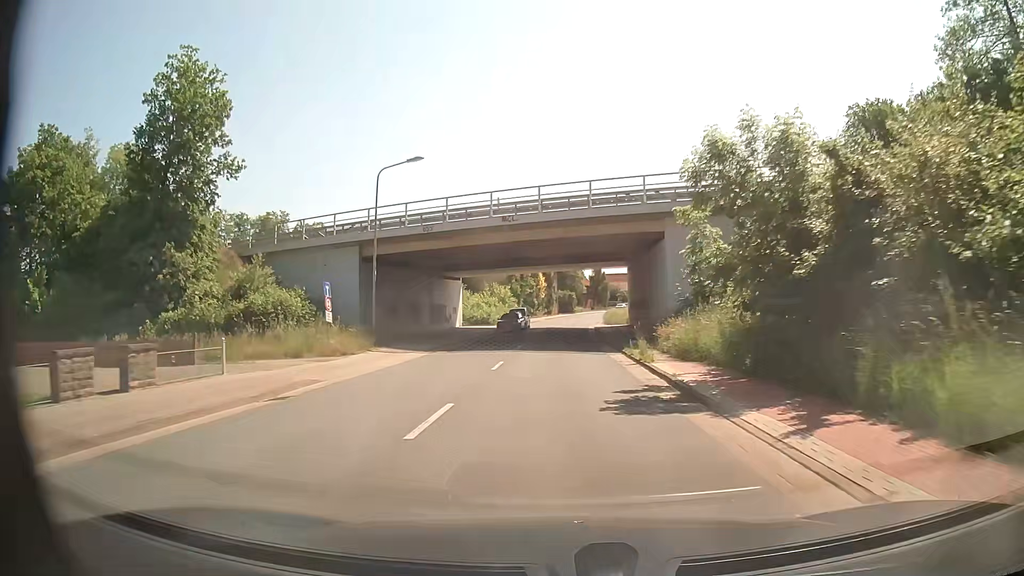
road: secondary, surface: asphalt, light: Day
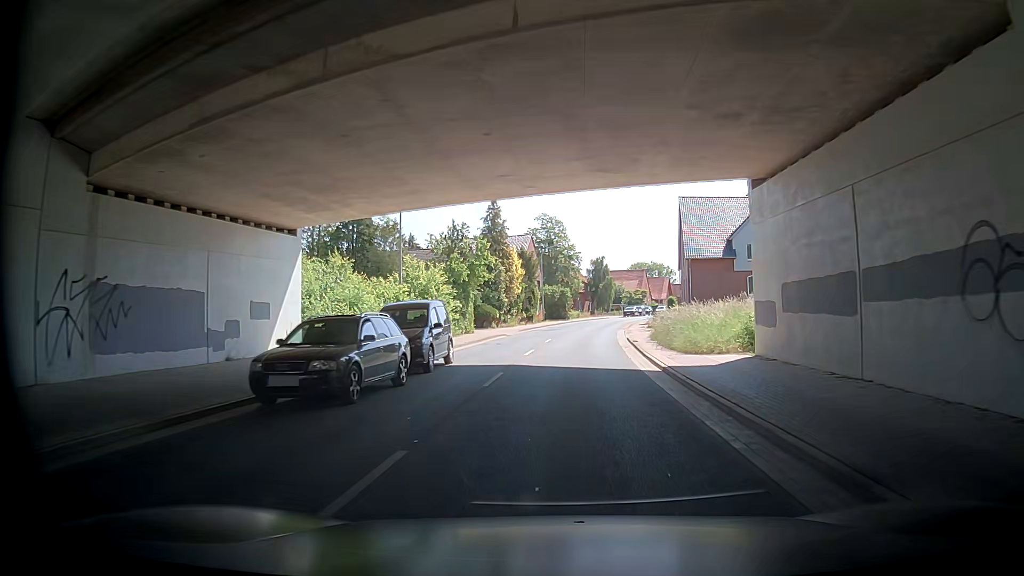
(+0.2, +40.2) m; 0°
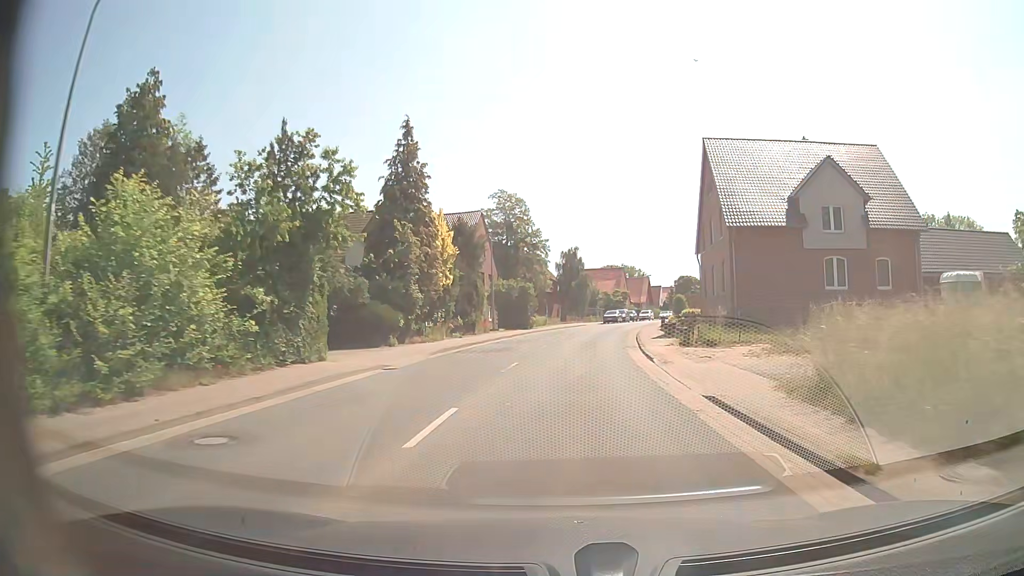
(-0.5, +24.0) m; +4°
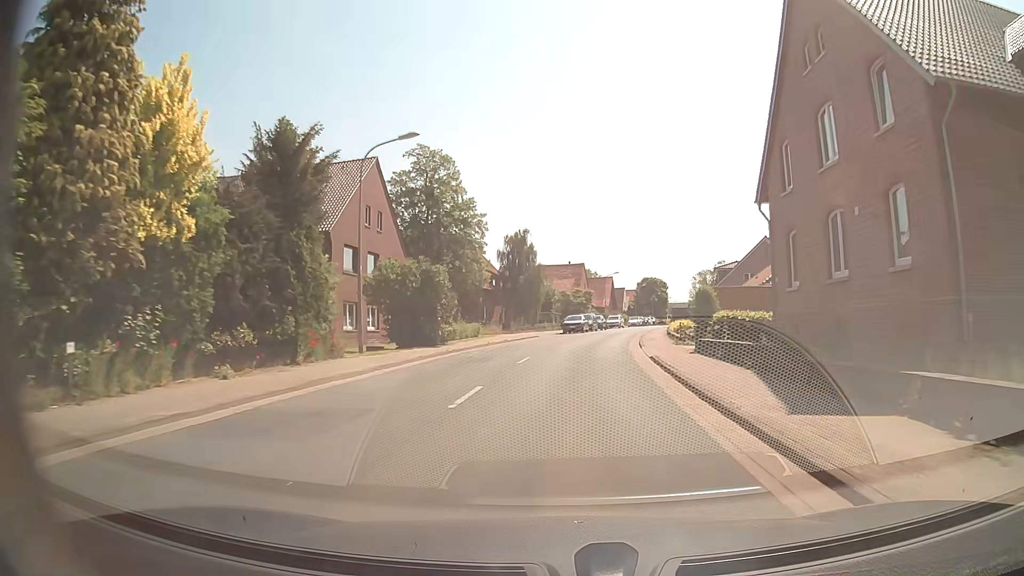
(+0.7, +24.0) m; +4°
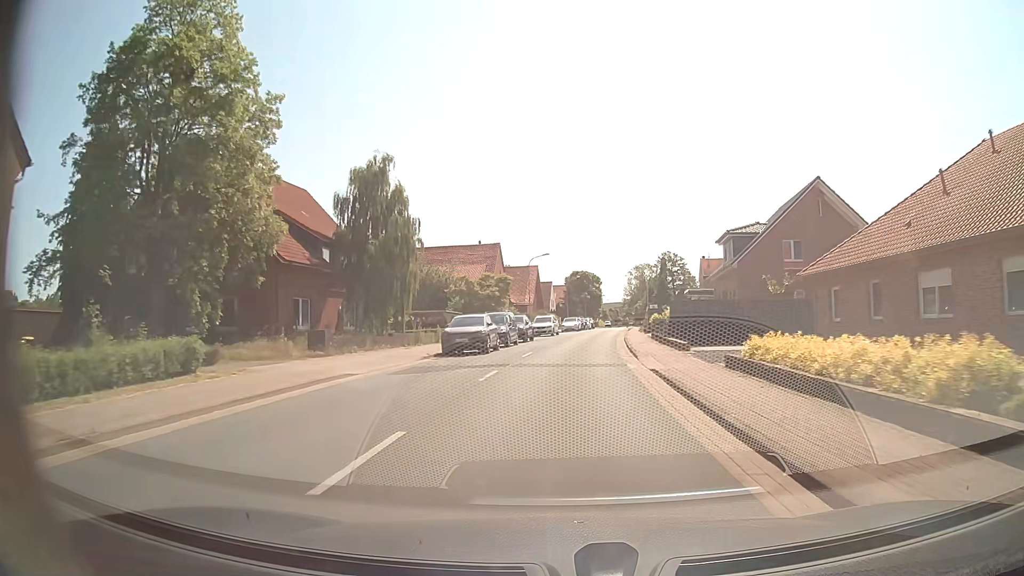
(+1.6, +31.8) m; +7°
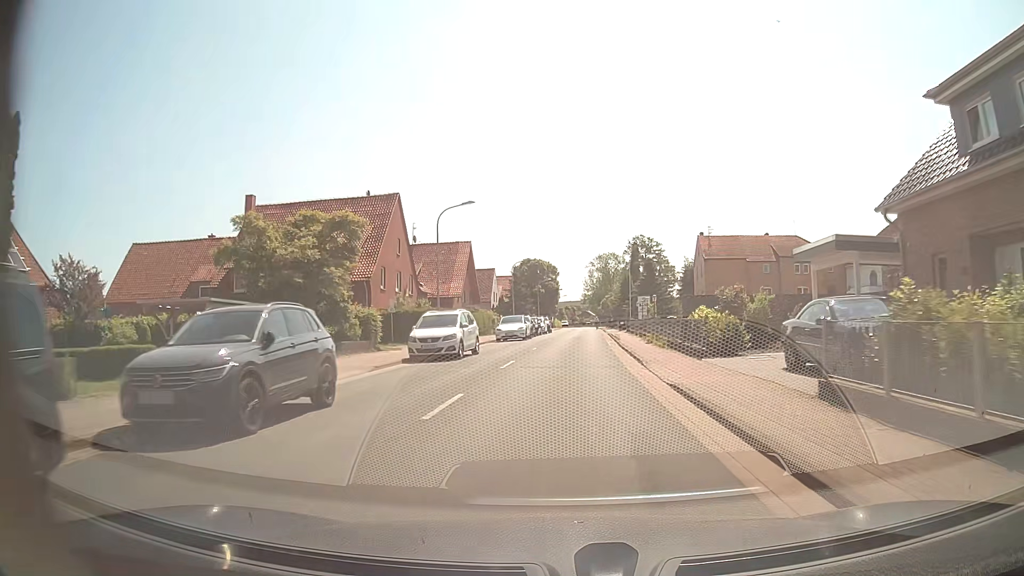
(+1.3, +32.2) m; +4°
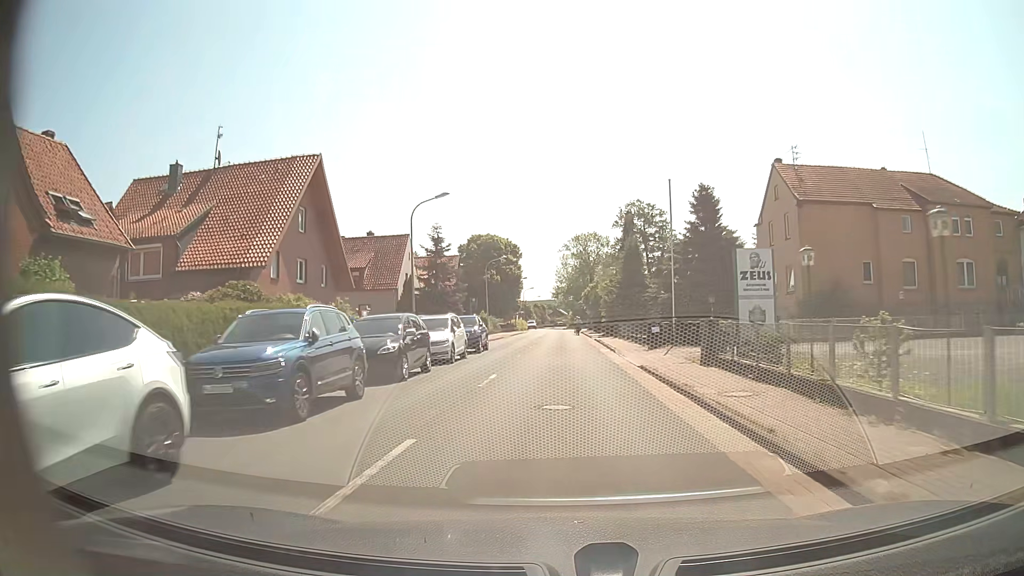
(+1.4, +40.5) m; +3°
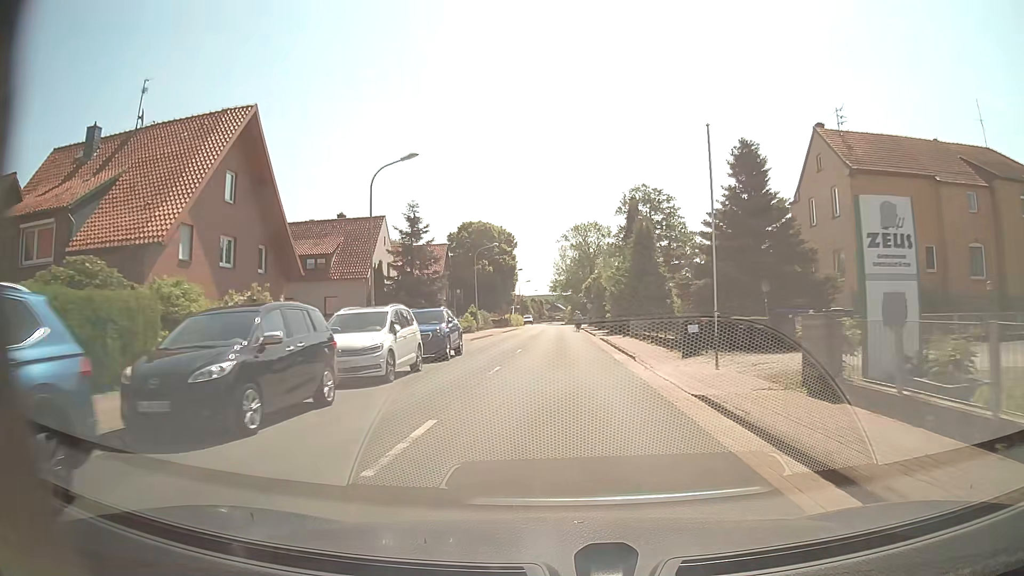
(0.0, +8.1) m; 0°
(0, +10) (0, +20) (0, +30) (0, +40) (0, +50) (-1, +60) (-2, +70) (-2, +80) (-2, +90) (-2, +100) m
